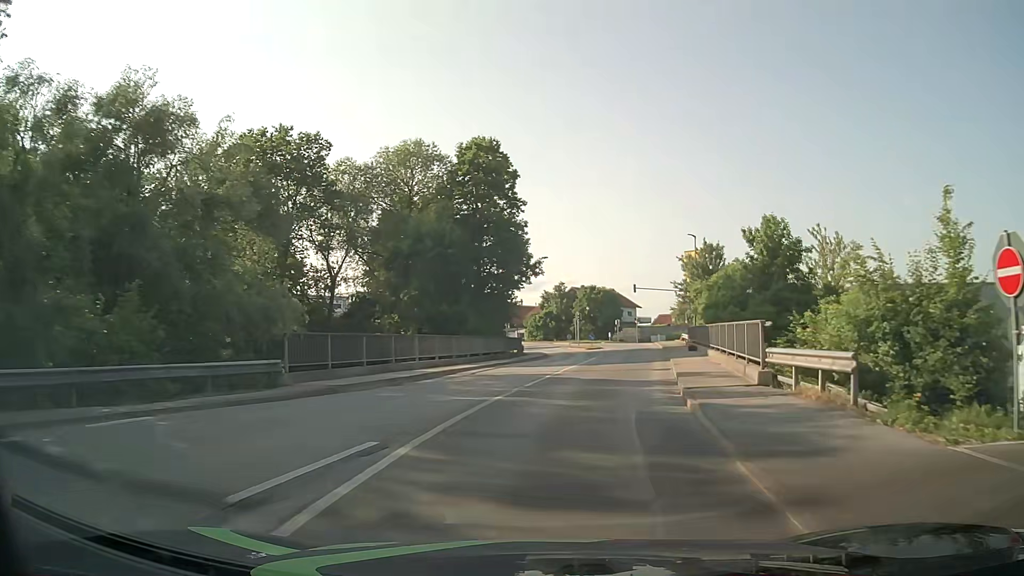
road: tertiary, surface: asphalt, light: Day
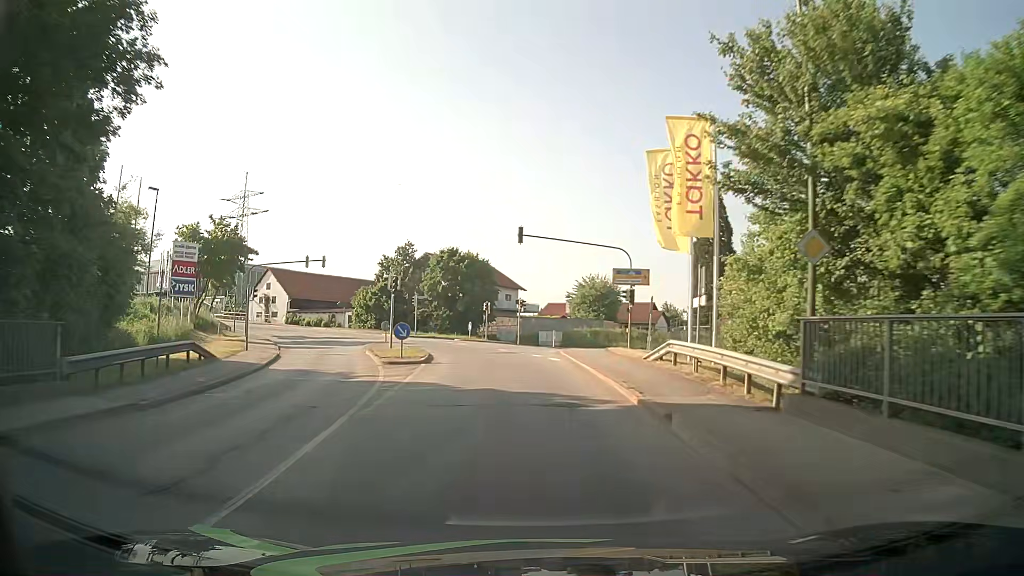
(+5.7, +37.4) m; +11°
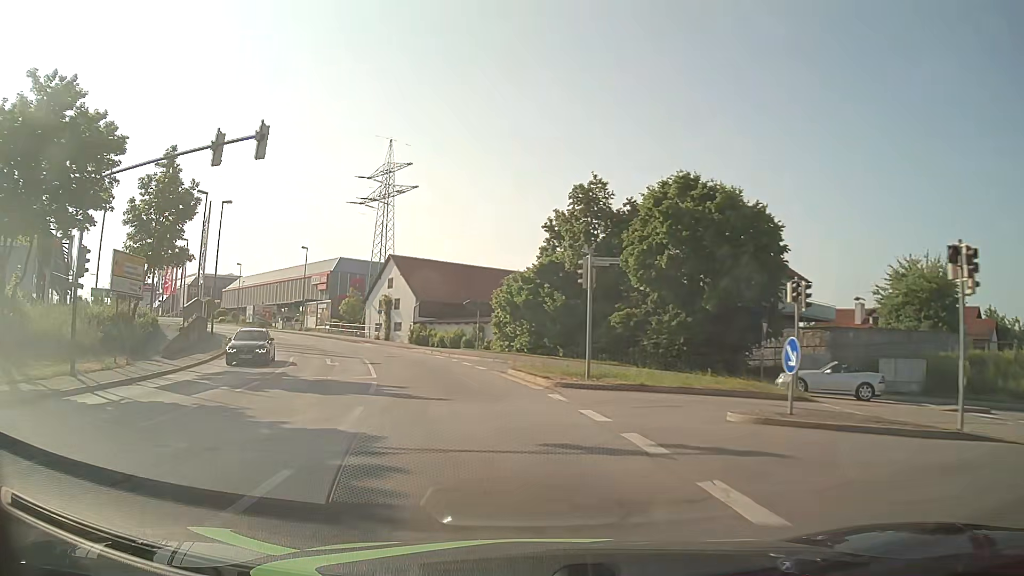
(-4.2, +37.8) m; -18°
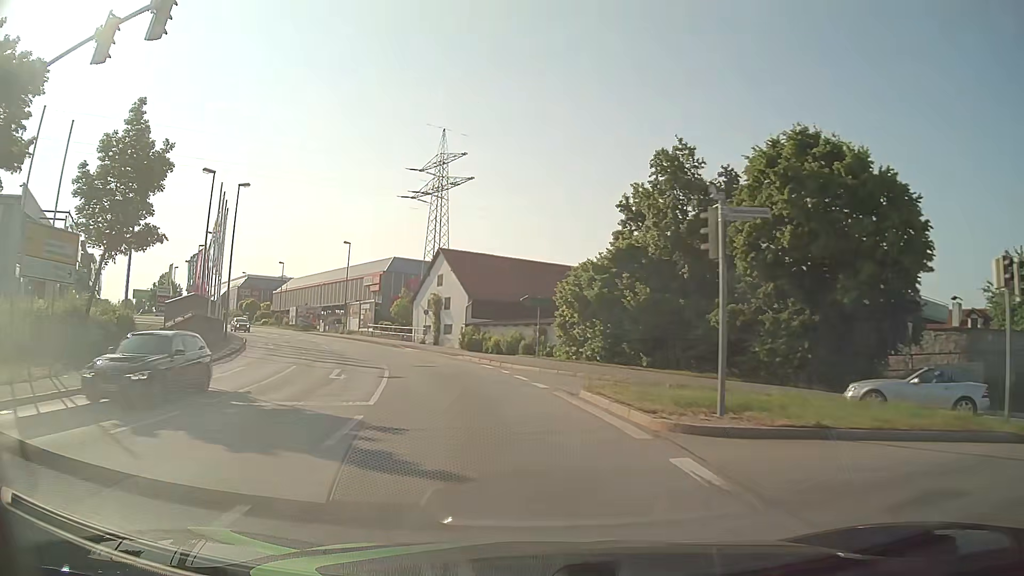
(-0.4, +7.6) m; -5°
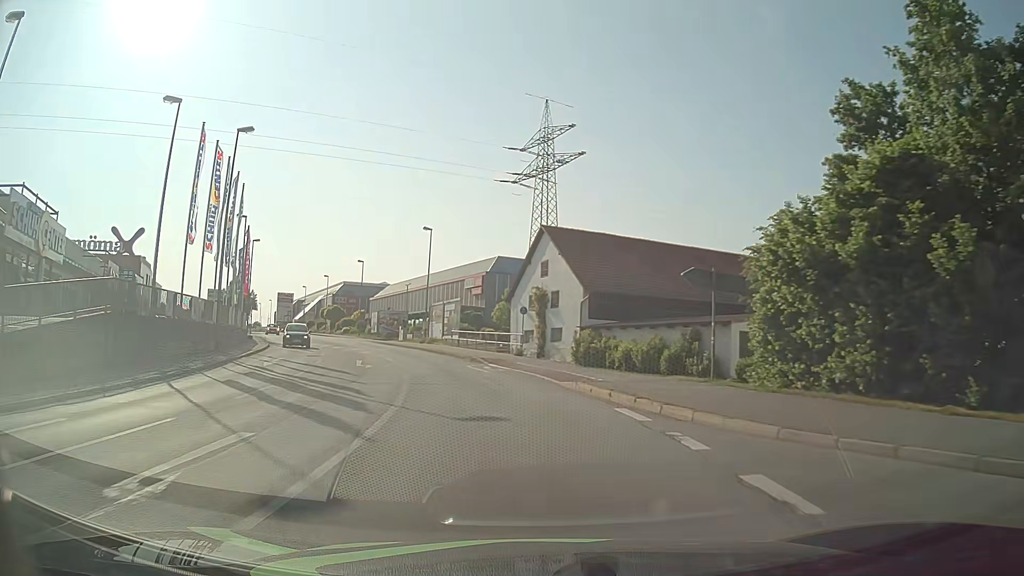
(-1.4, +15.2) m; -10°
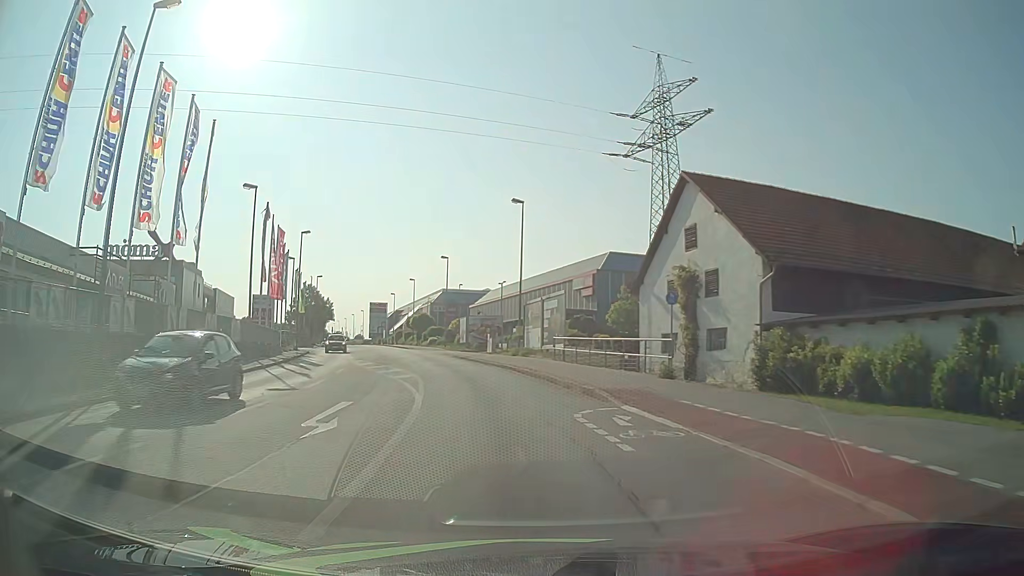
(-1.2, +15.2) m; -10°
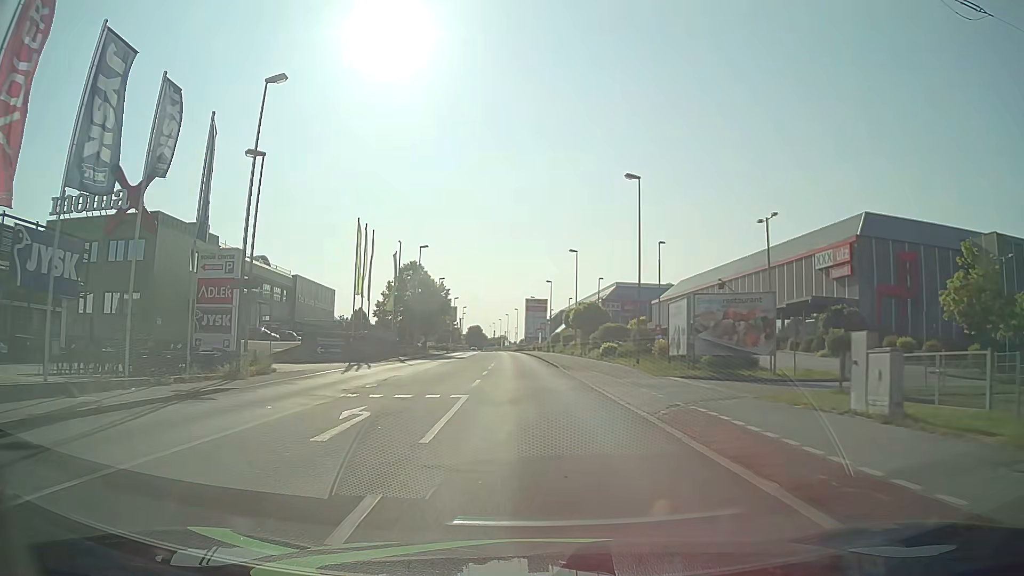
(-5.8, +37.3) m; -15°
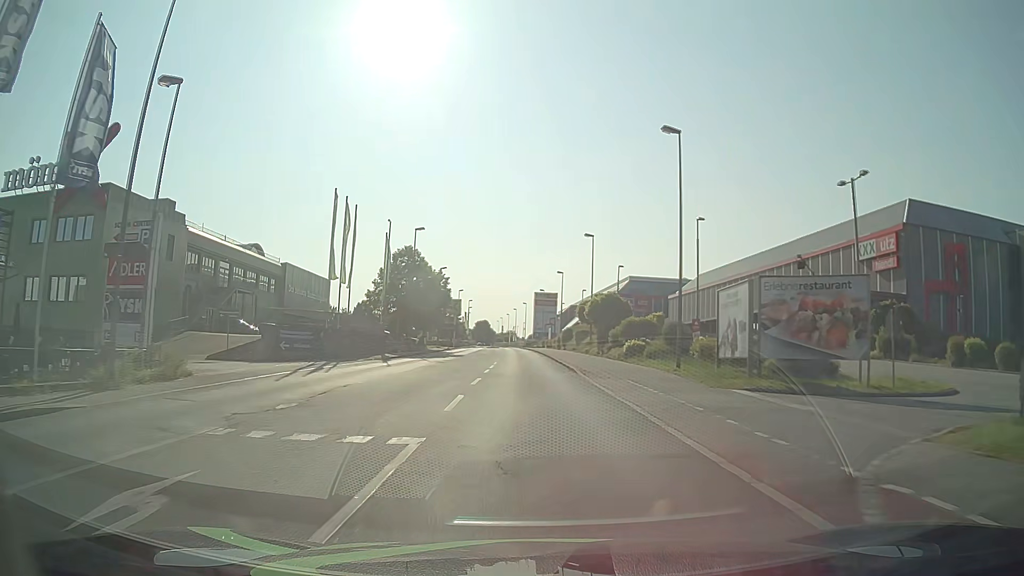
(0.0, +7.6) m; -1°
(0, +10) (0, +20) (0, +30) (-1, +40) (-1, +50) (-1, +60) (-1, +70) (-2, +80) (-2, +90) (-3, +100) m
